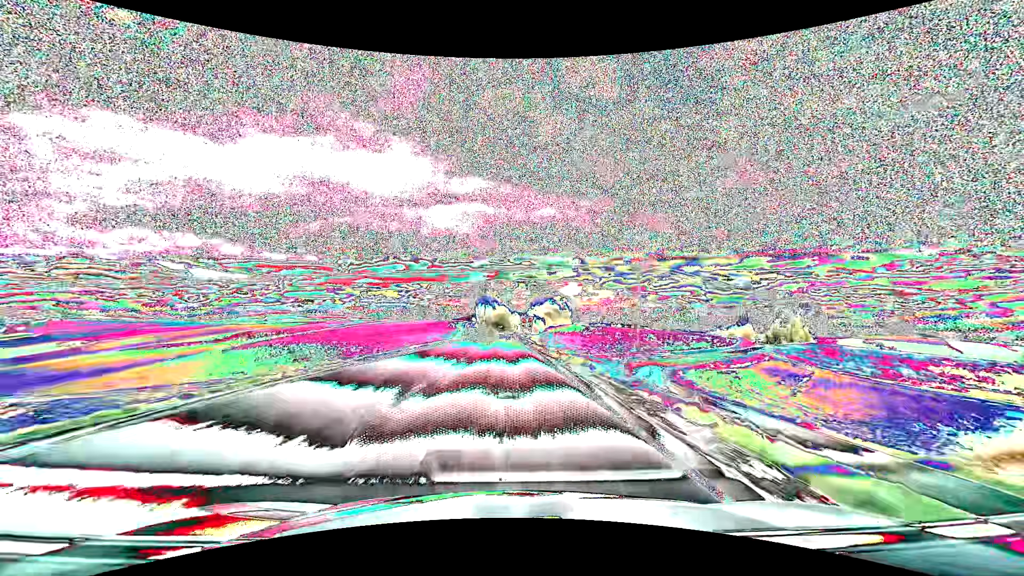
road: primary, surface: asphalt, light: Day
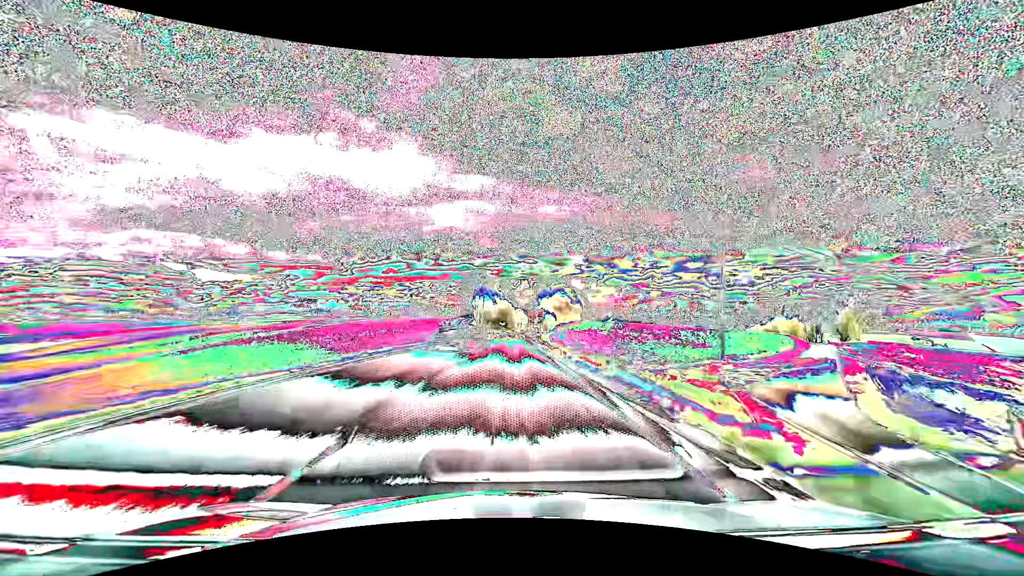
(-0.1, +31.8) m; 0°
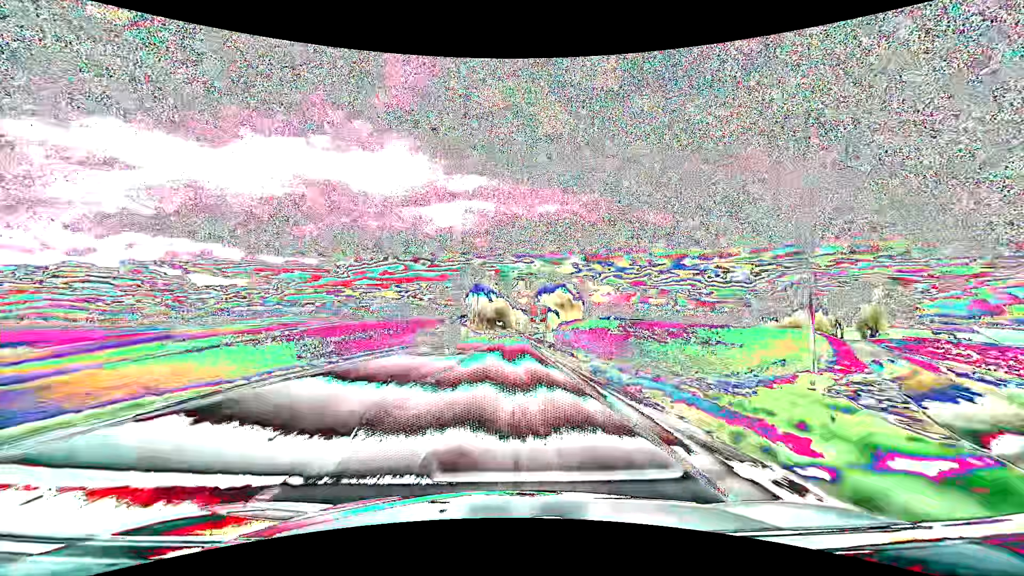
(0.0, +15.9) m; 0°
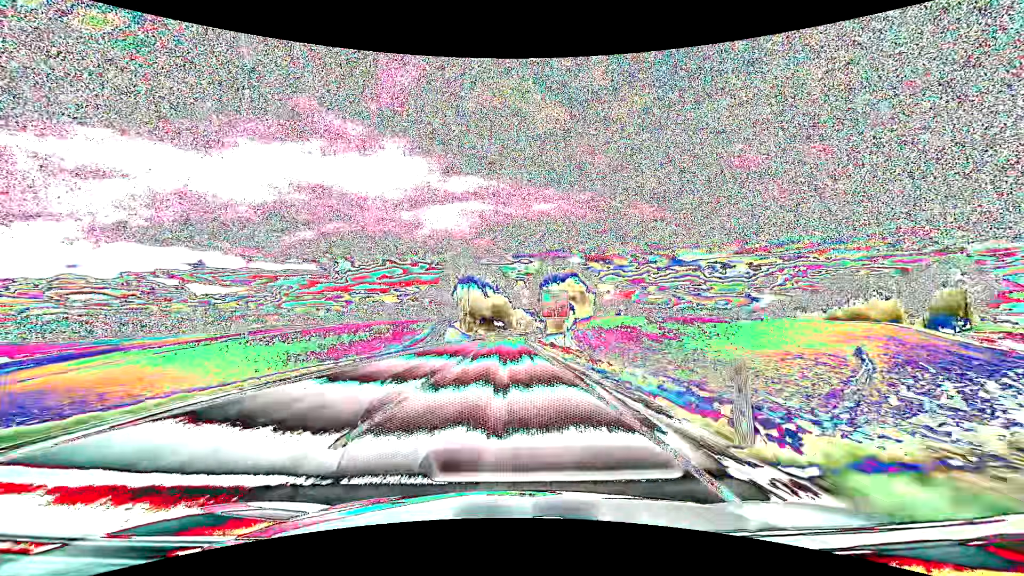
(0.0, +31.8) m; 0°
